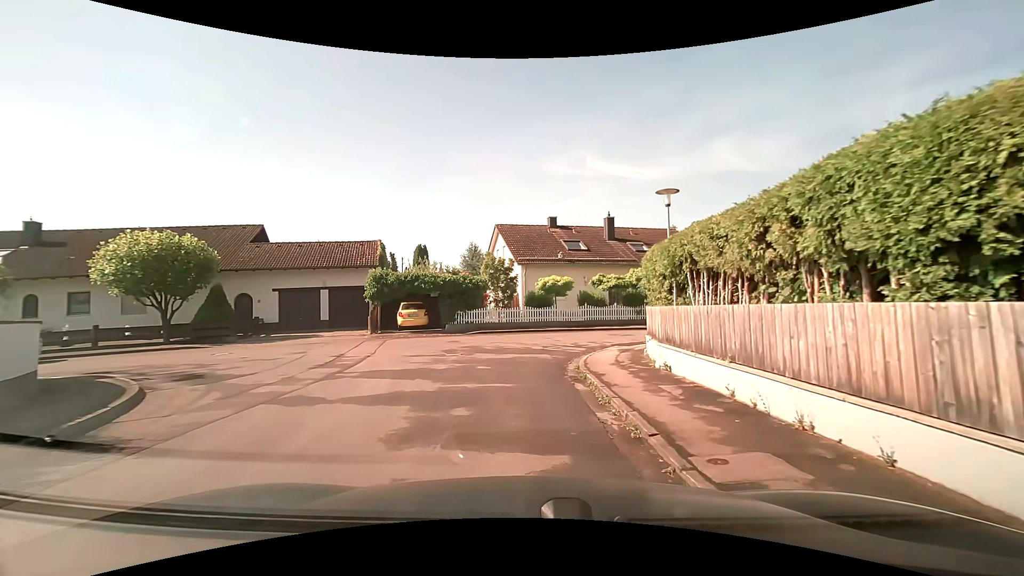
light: Day
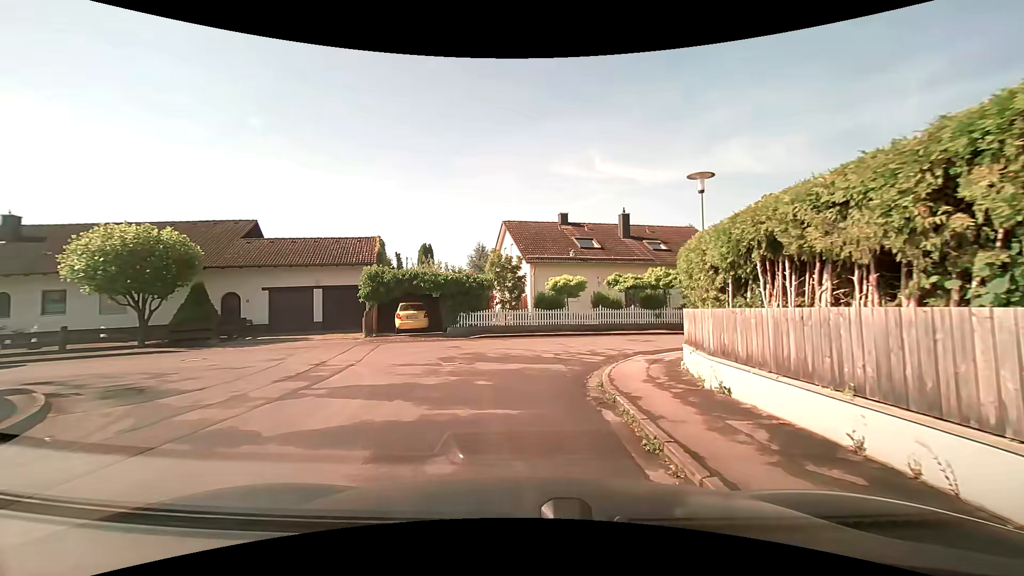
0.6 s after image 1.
(0.0, +2.2) m; -1°
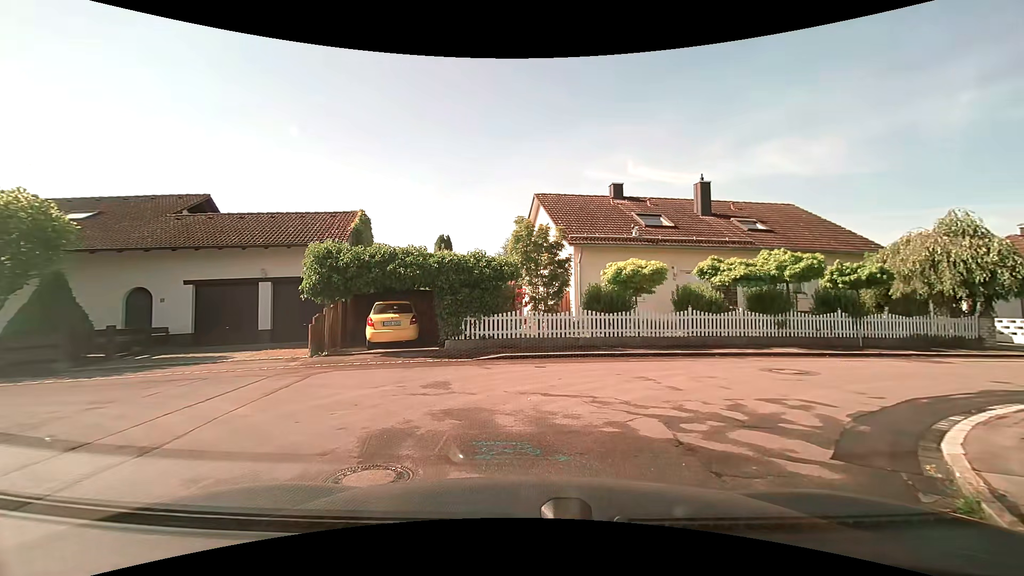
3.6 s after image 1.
(-0.1, +8.9) m; -2°
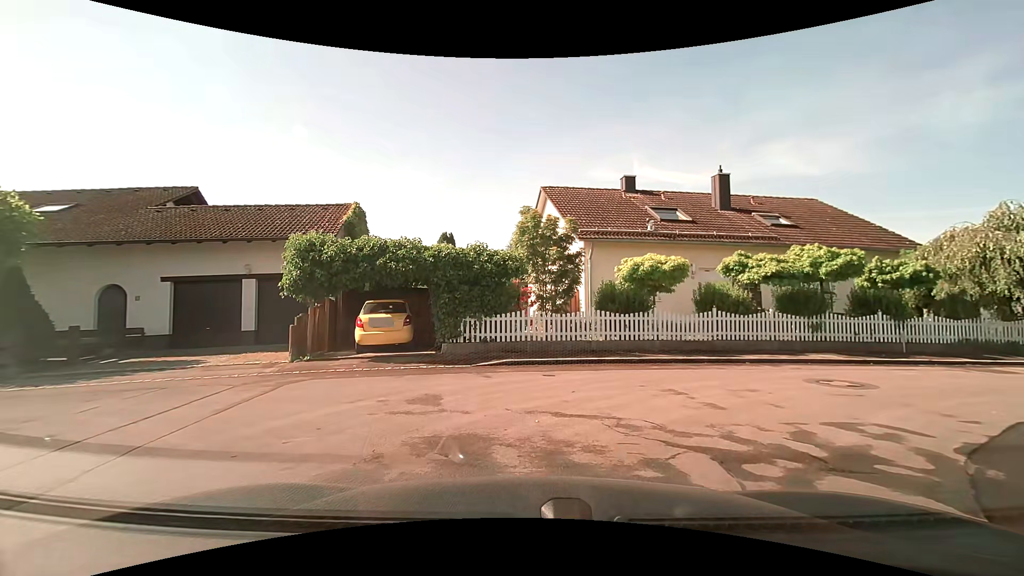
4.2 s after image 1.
(0.0, +1.5) m; 0°
